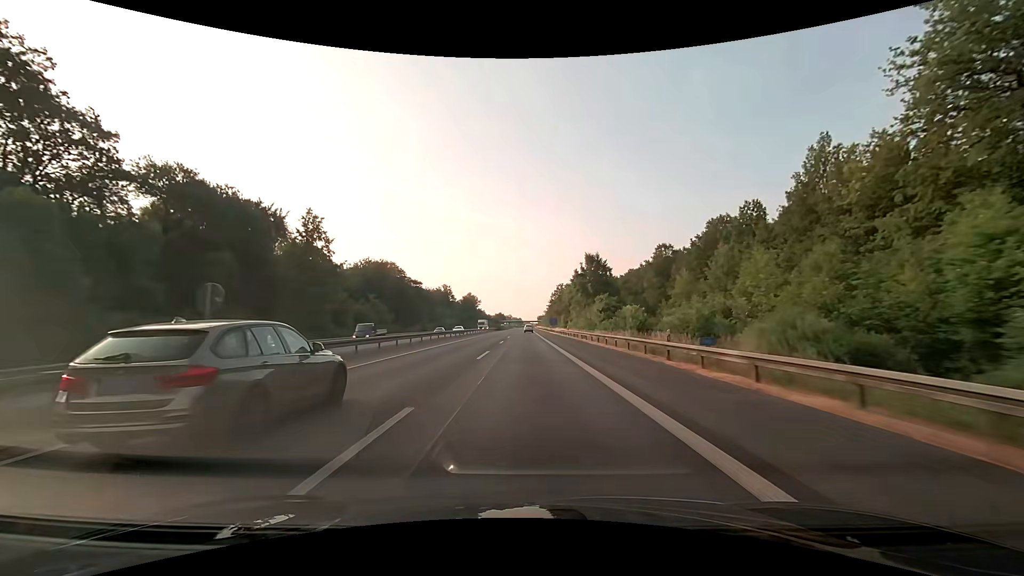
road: motorway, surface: asphalt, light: Day
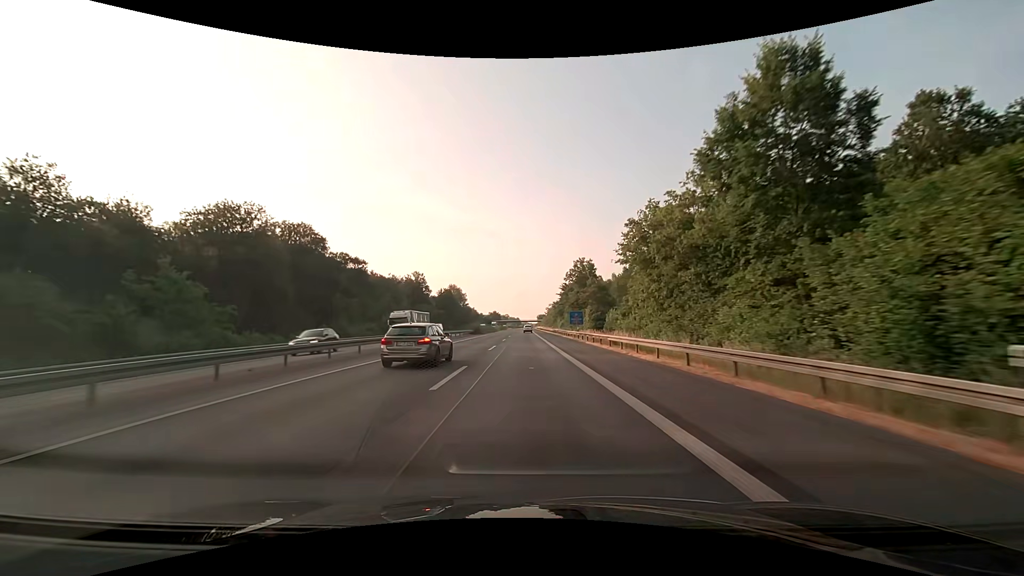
(+0.4, +63.4) m; 0°
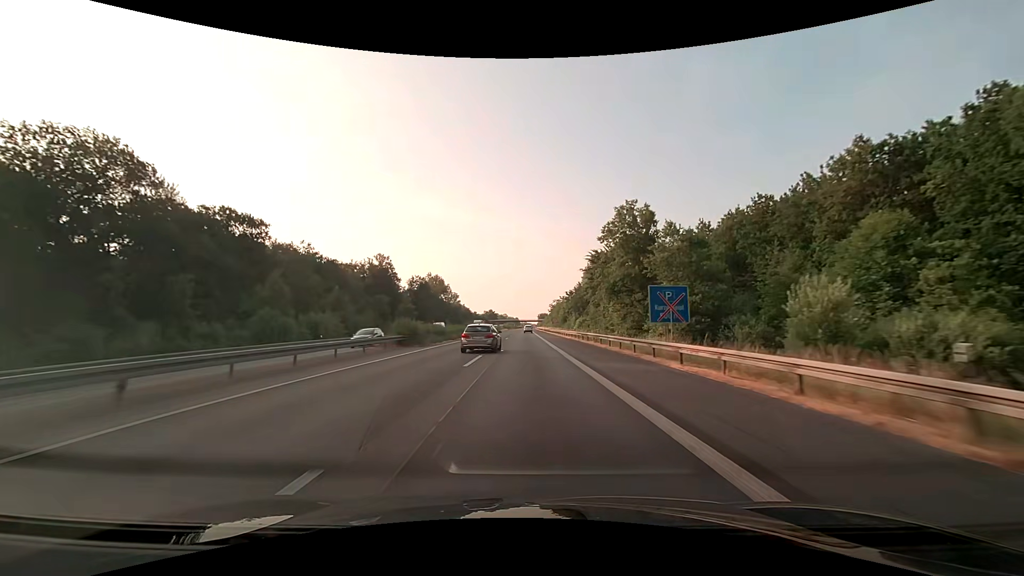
(0.0, +47.5) m; 0°
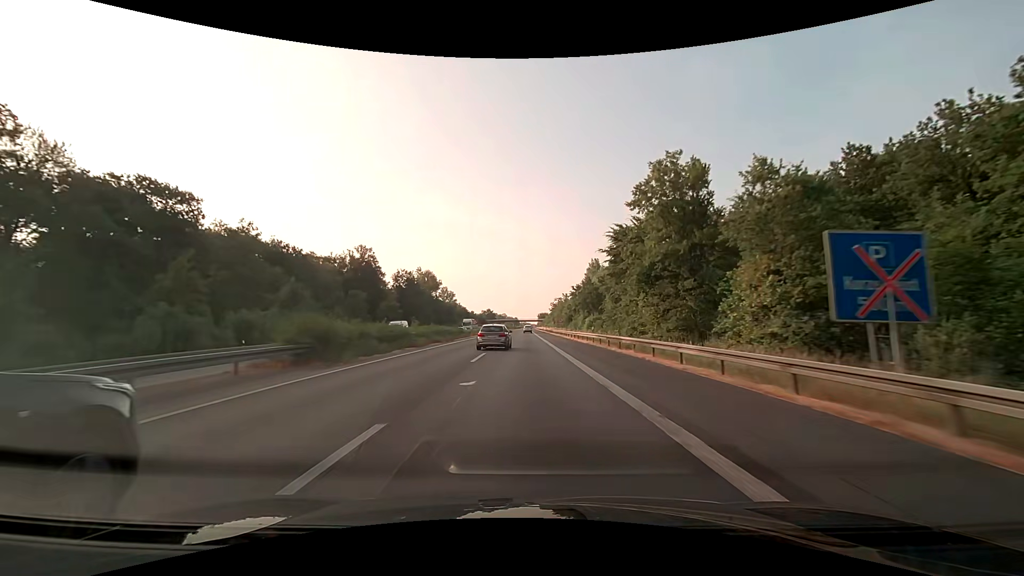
(0.0, +15.8) m; 0°
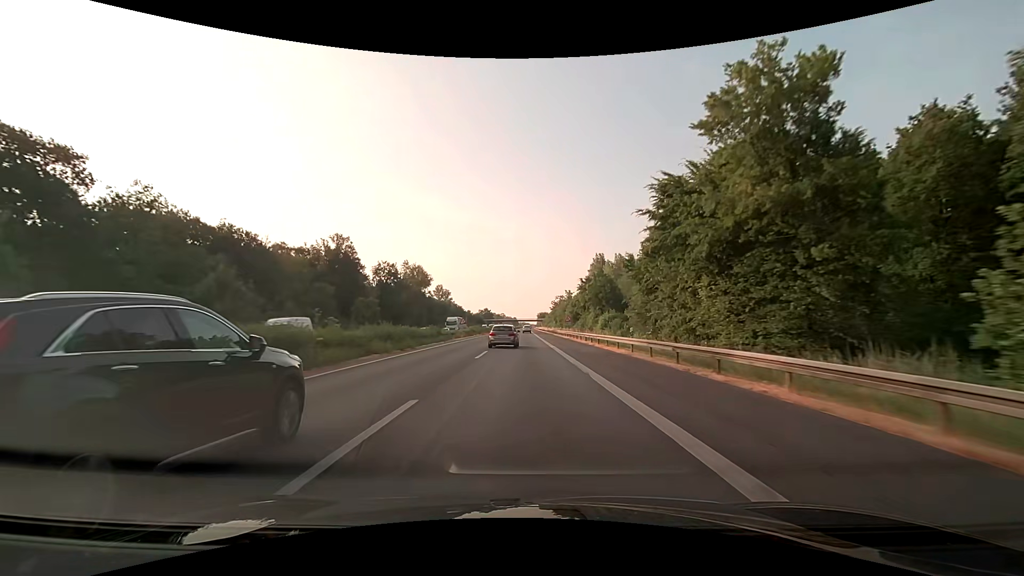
(0.0, +15.8) m; 0°
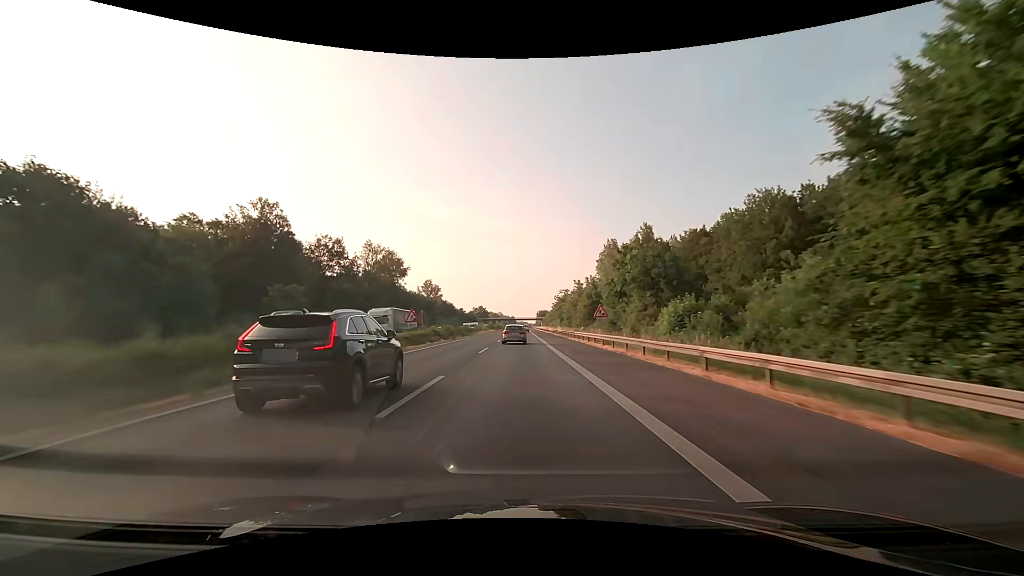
(+0.1, +31.7) m; 0°
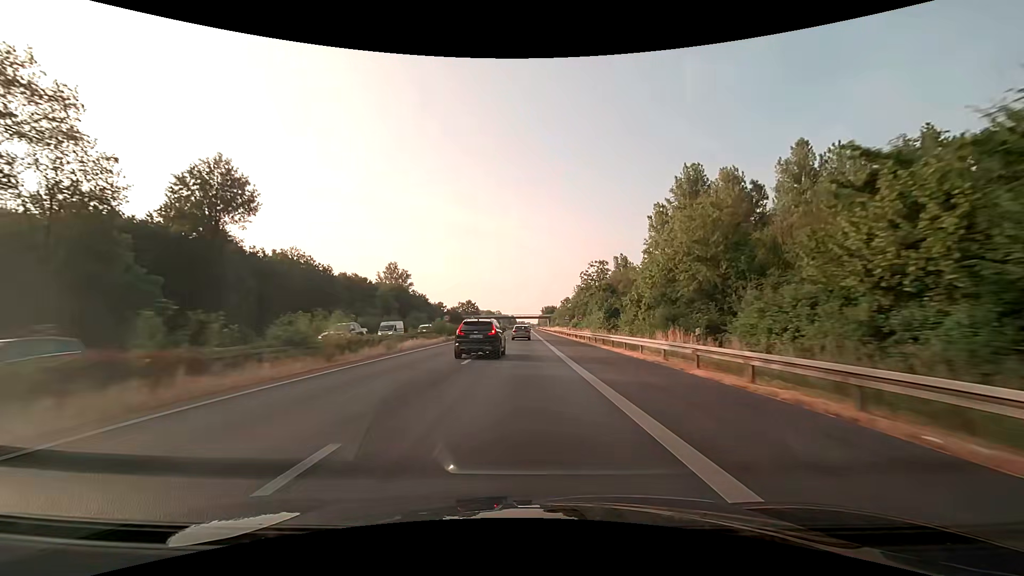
(-0.1, +79.3) m; 0°
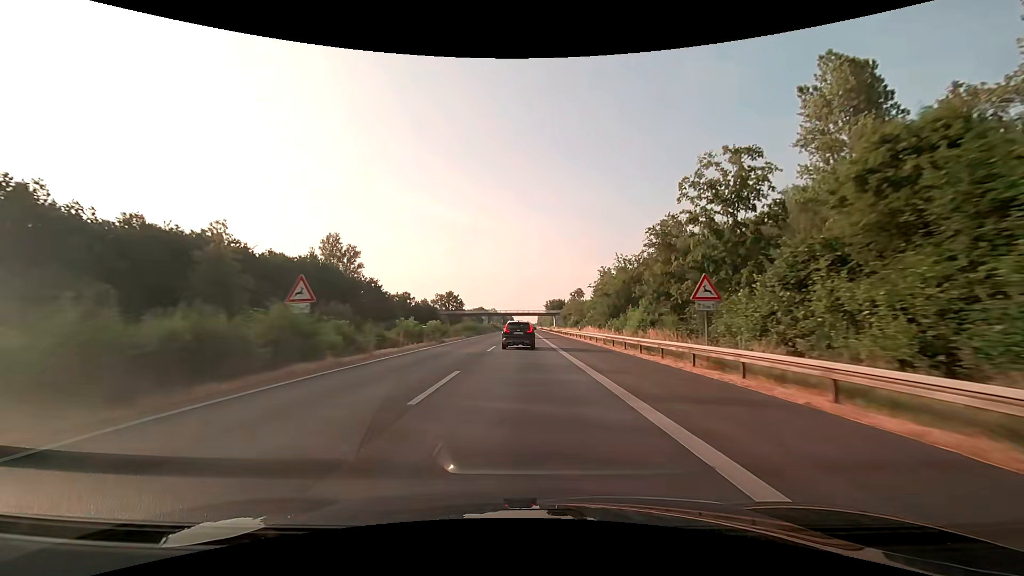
(-0.1, +63.2) m; 0°
(0, +10) (0, +20) (0, +30) (0, +40) (0, +50) (0, +60) (+1, +70) (+1, +80) (+1, +90) (+1, +100) m
